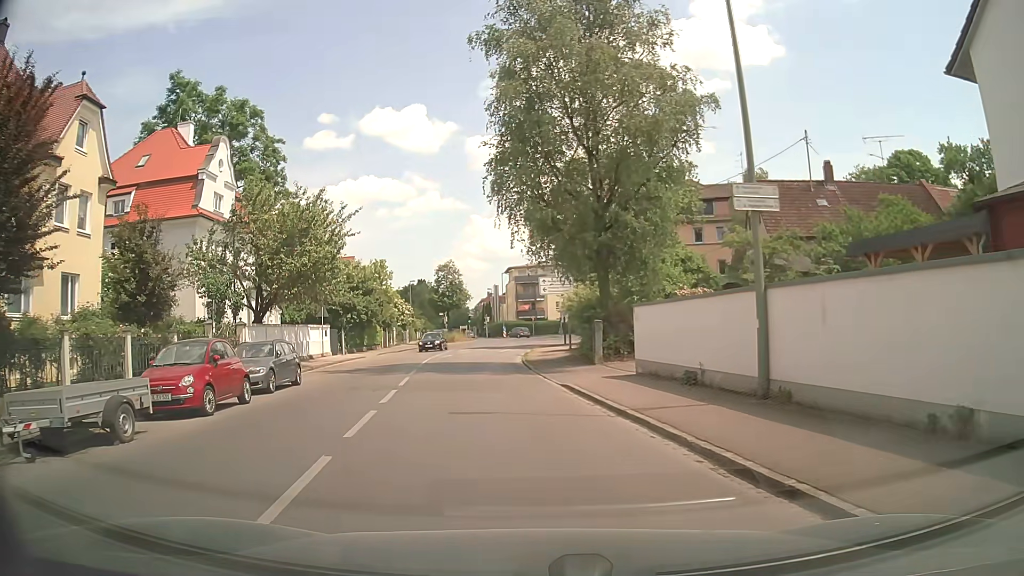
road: tertiary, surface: asphalt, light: Day
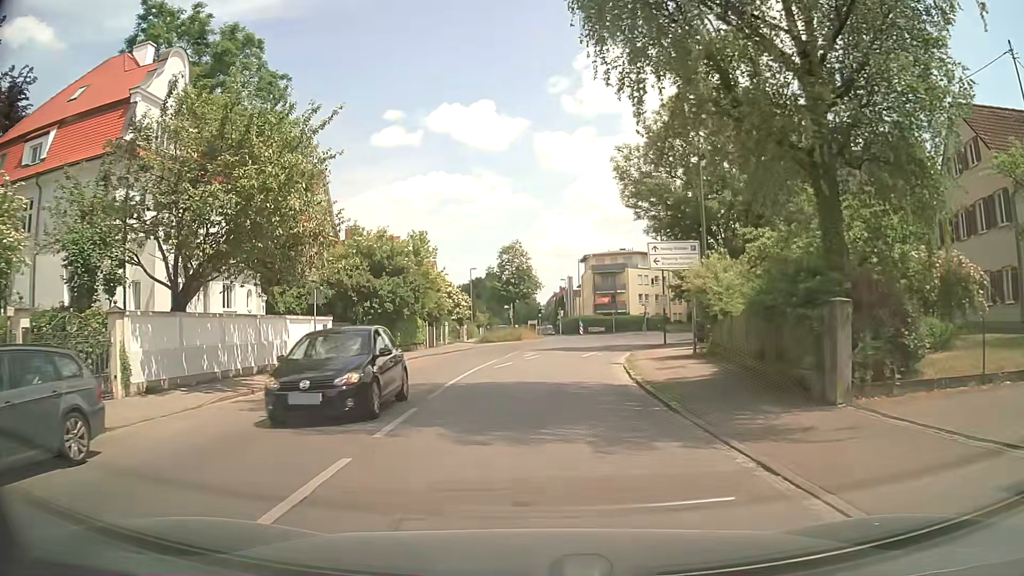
(-1.1, +14.3) m; -6°
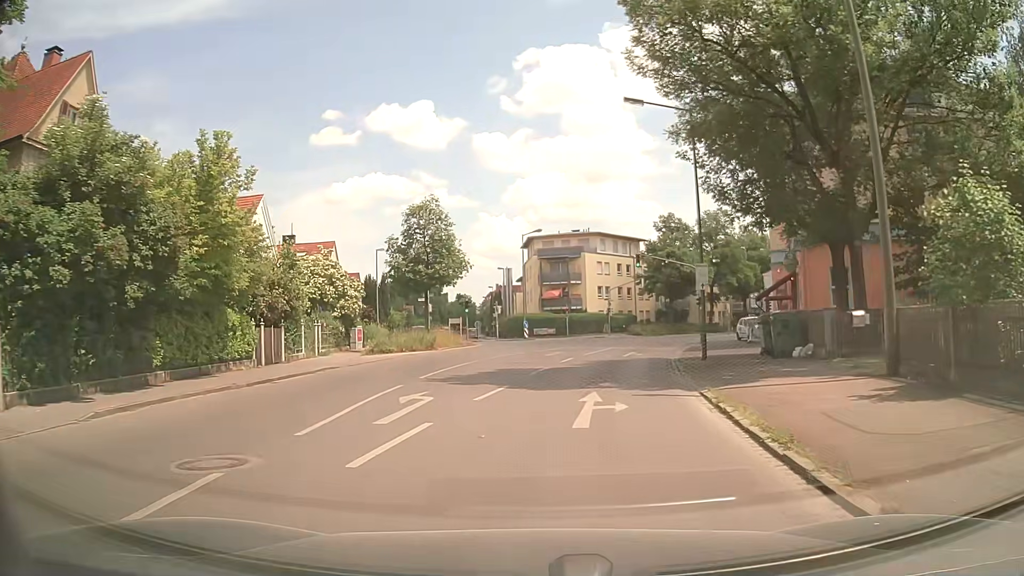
(+0.5, +22.3) m; +5°
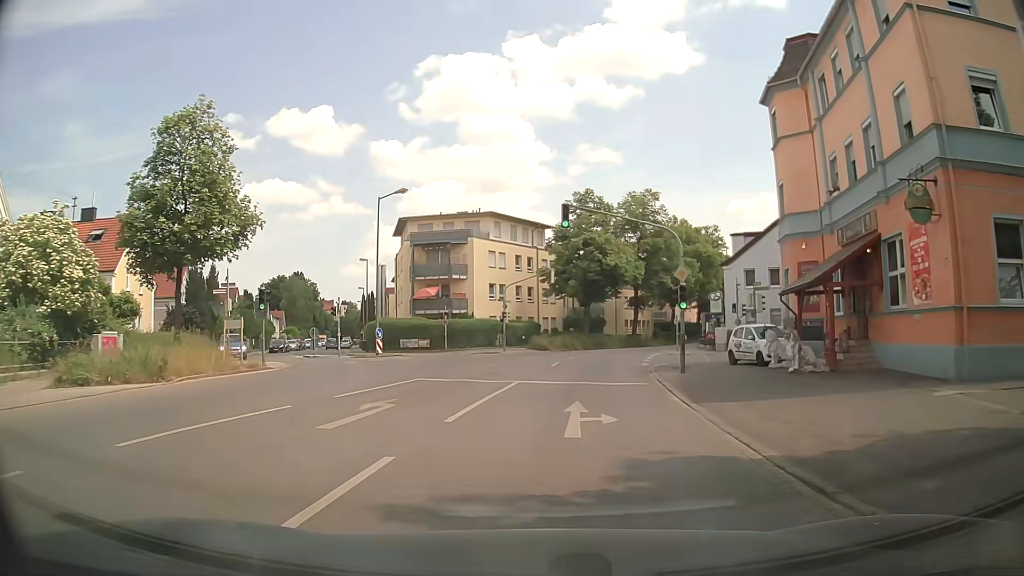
(+1.7, +19.9) m; +10°
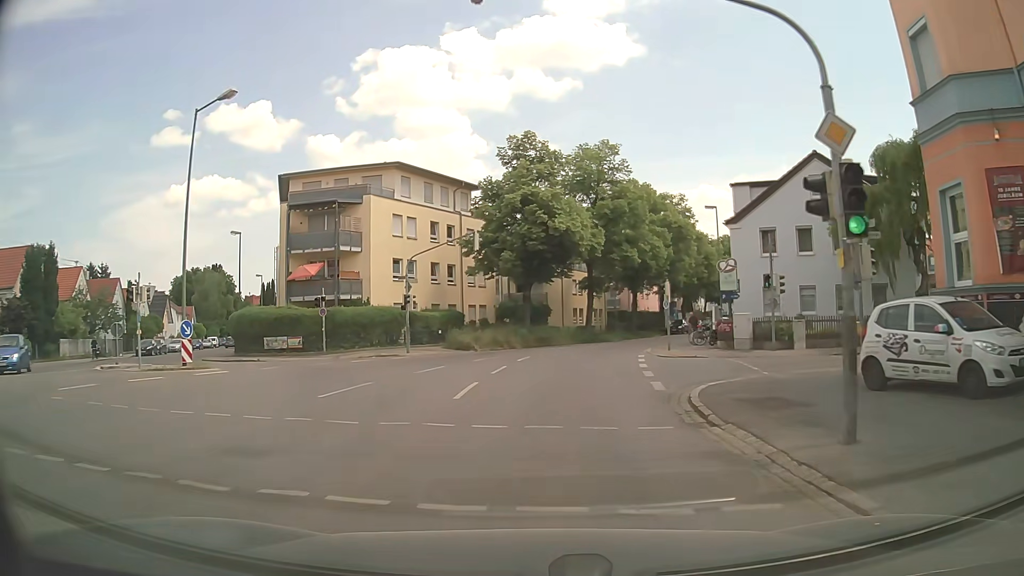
(+0.7, +16.1) m; +4°
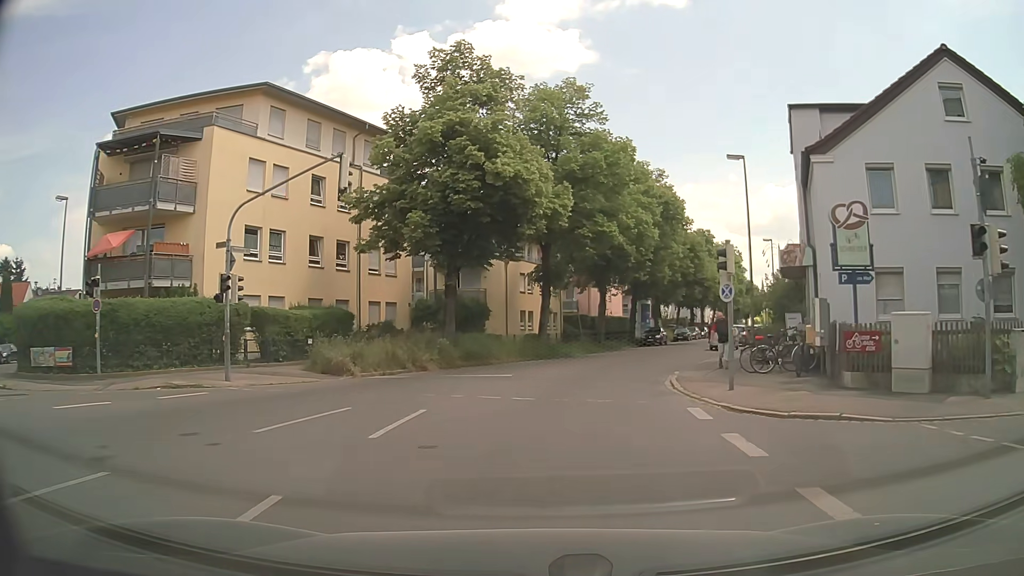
(+0.7, +15.8) m; +6°
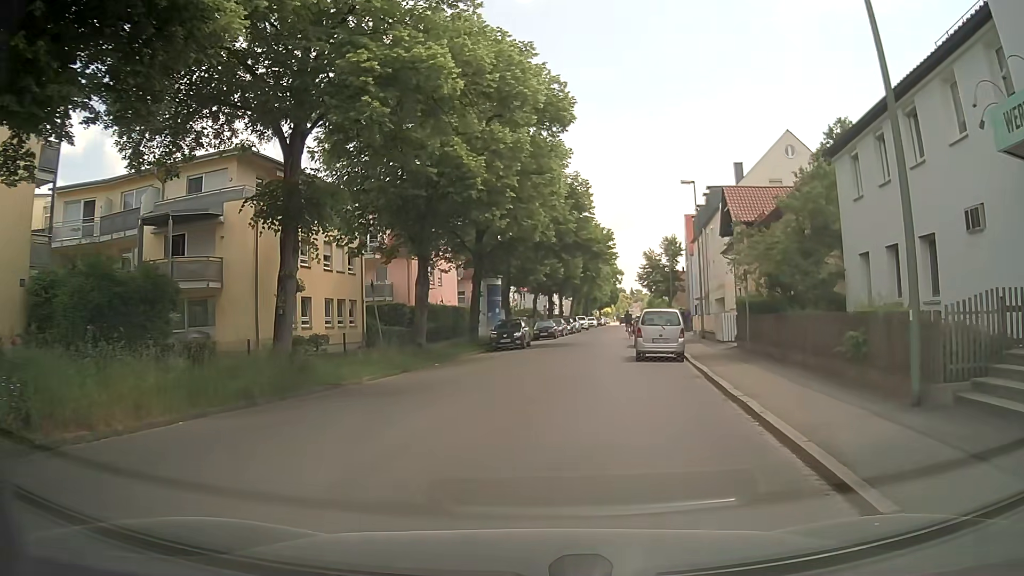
(+1.9, +20.9) m; +13°
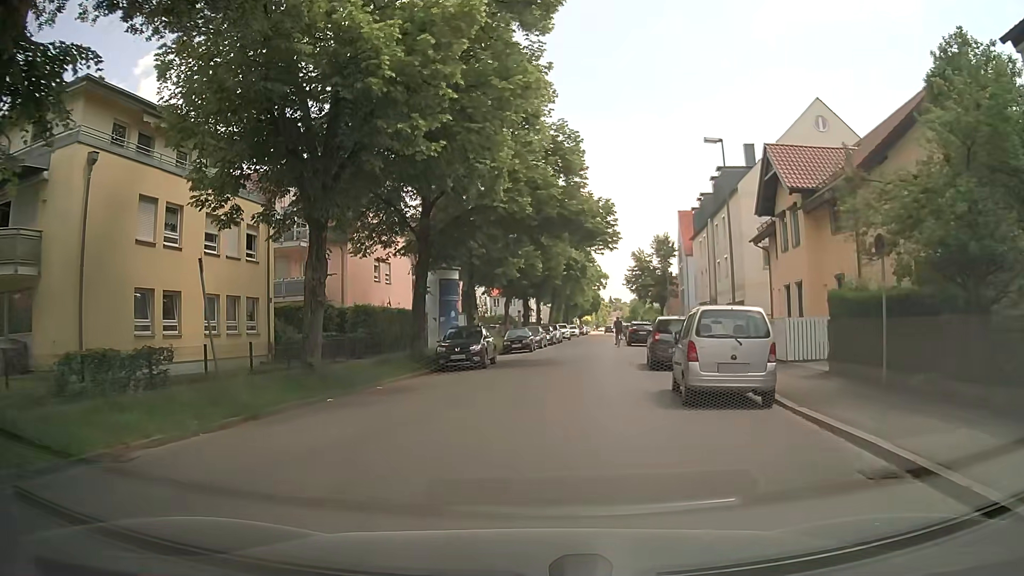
(+0.3, +10.6) m; +3°
(0, +10) (+1, +20) (+2, +30) (+3, +40) (+3, +50) (+4, +60) (+5, +70) (+6, +80) (+7, +90) (+9, +100) m
